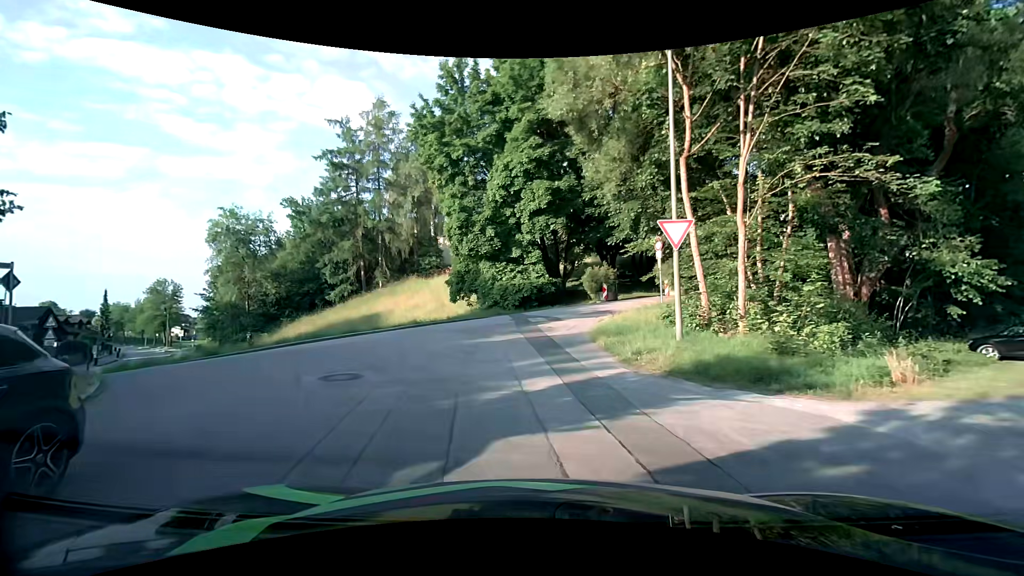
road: residential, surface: asphalt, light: Day
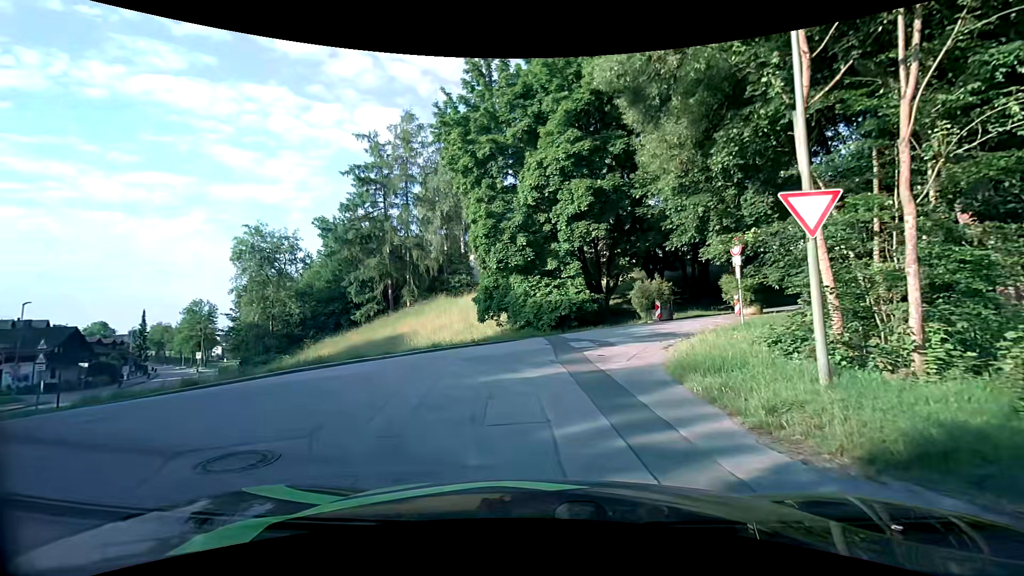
(-0.1, +4.3) m; -4°
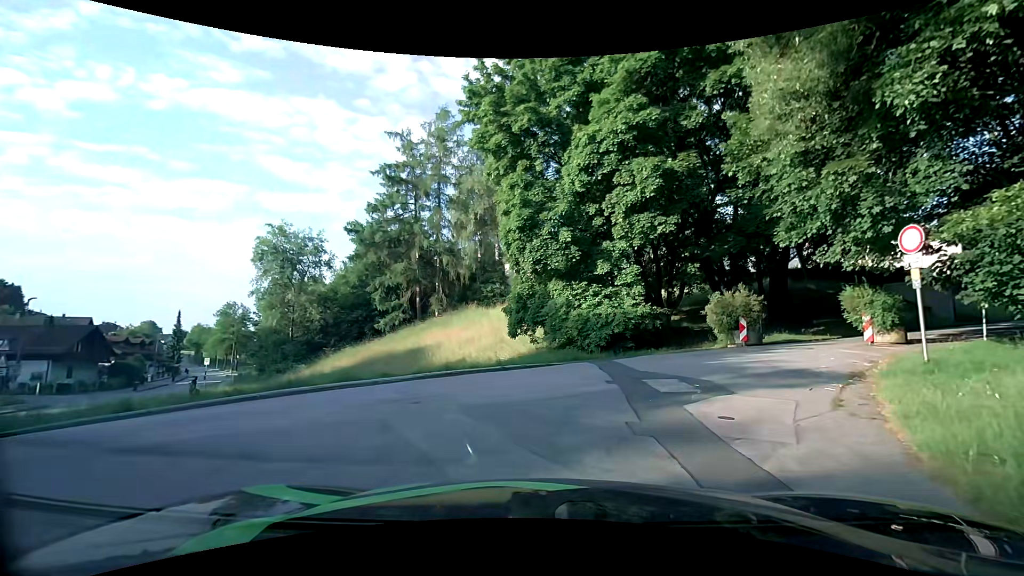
(-0.2, +5.4) m; -2°
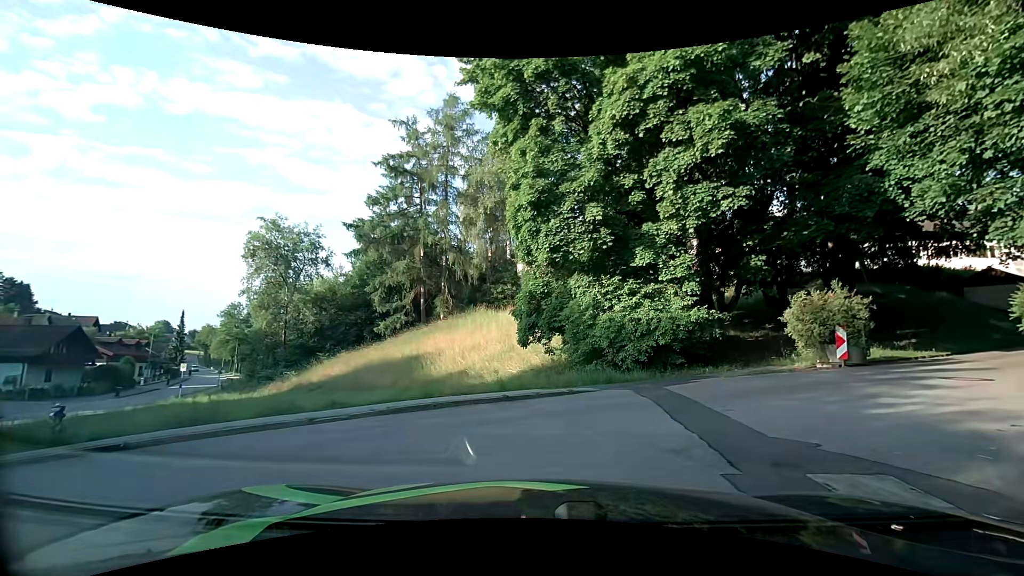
(-0.2, +5.0) m; -2°
